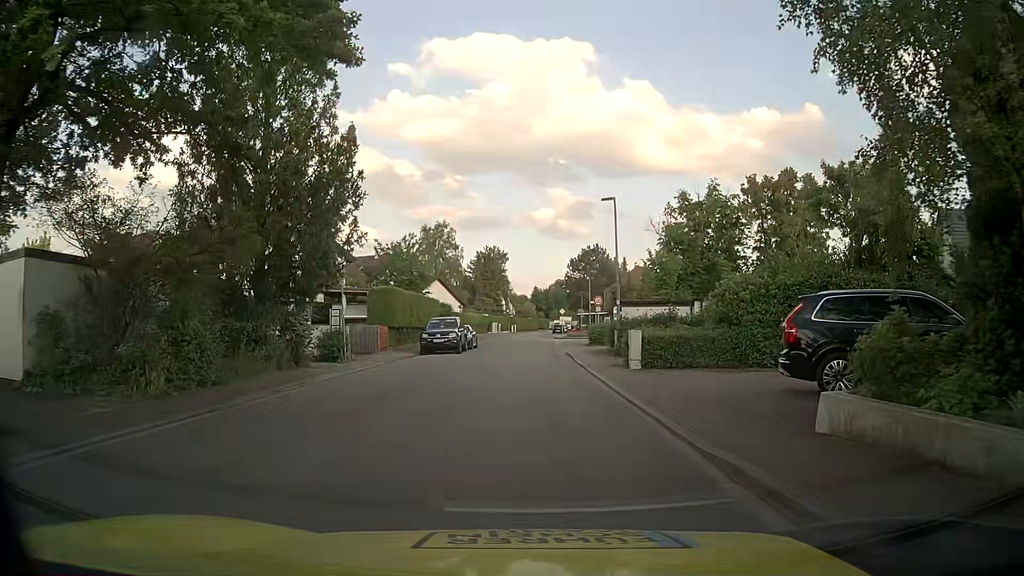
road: residential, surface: asphalt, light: Day
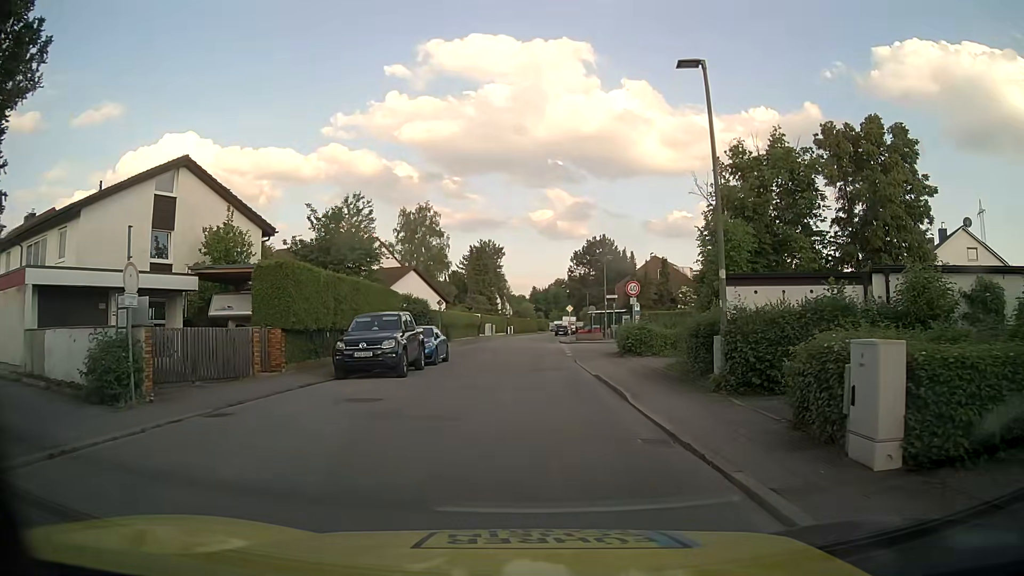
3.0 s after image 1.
(-0.2, +14.7) m; -1°
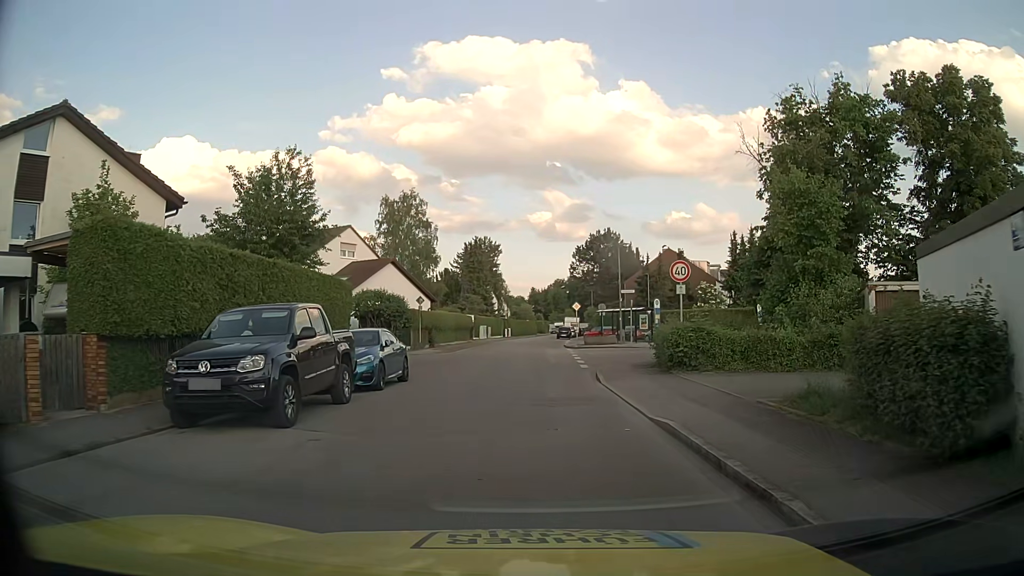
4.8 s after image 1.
(+0.1, +9.1) m; 0°
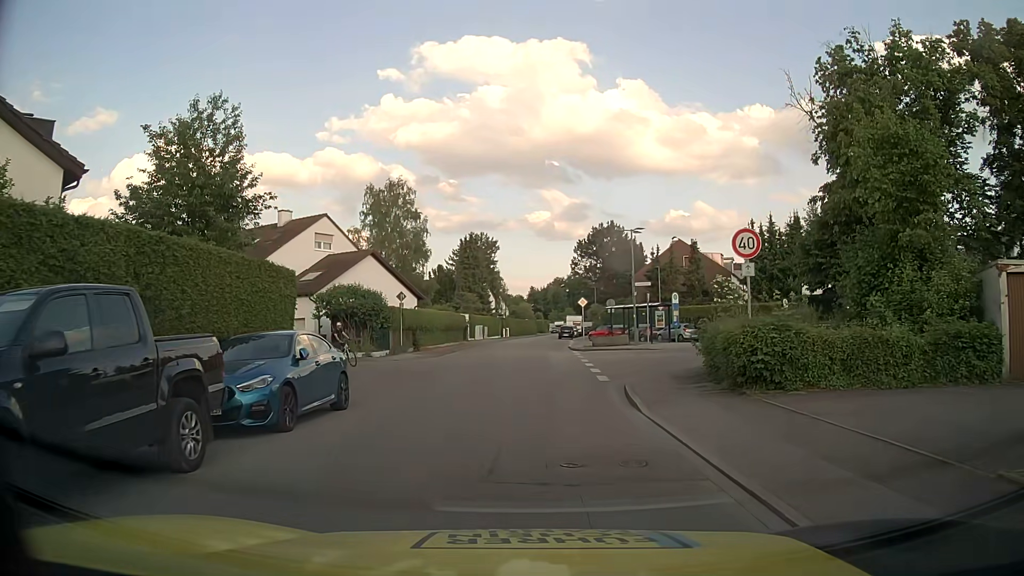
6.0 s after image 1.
(0.0, +6.1) m; 0°
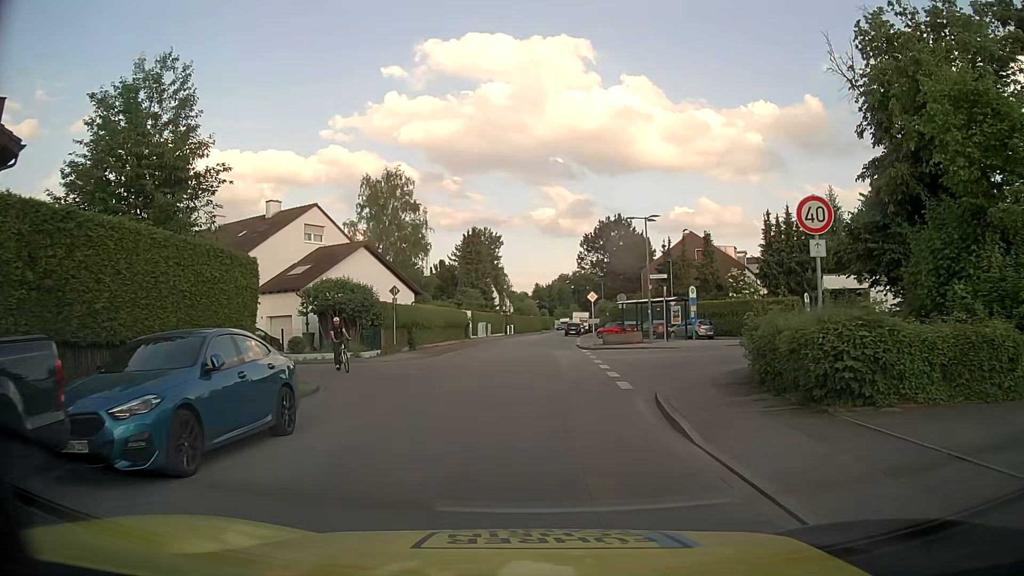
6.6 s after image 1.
(0.0, +3.2) m; 0°
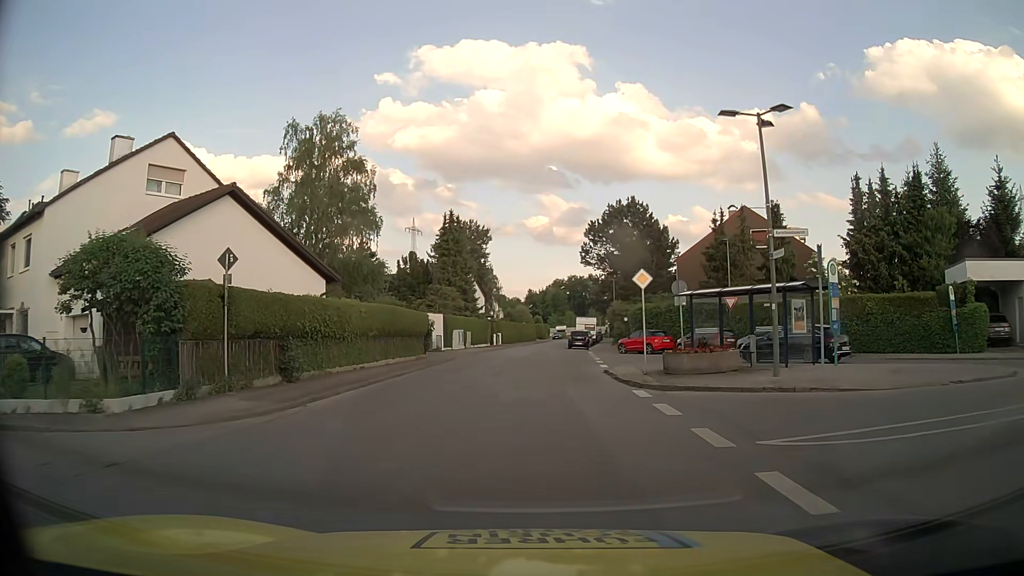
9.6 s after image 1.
(+0.1, +18.9) m; +1°
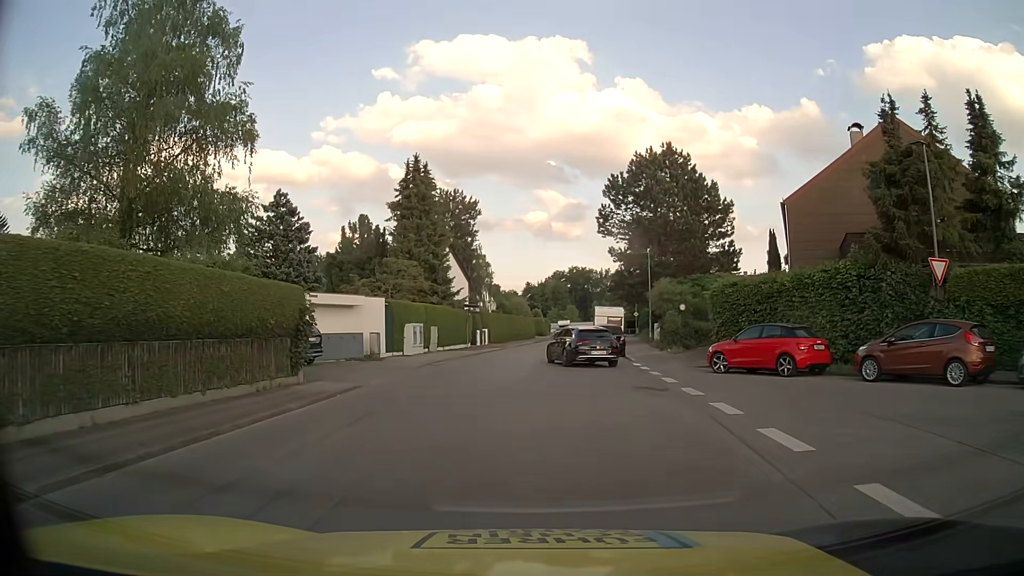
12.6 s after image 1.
(-0.2, +21.8) m; -1°
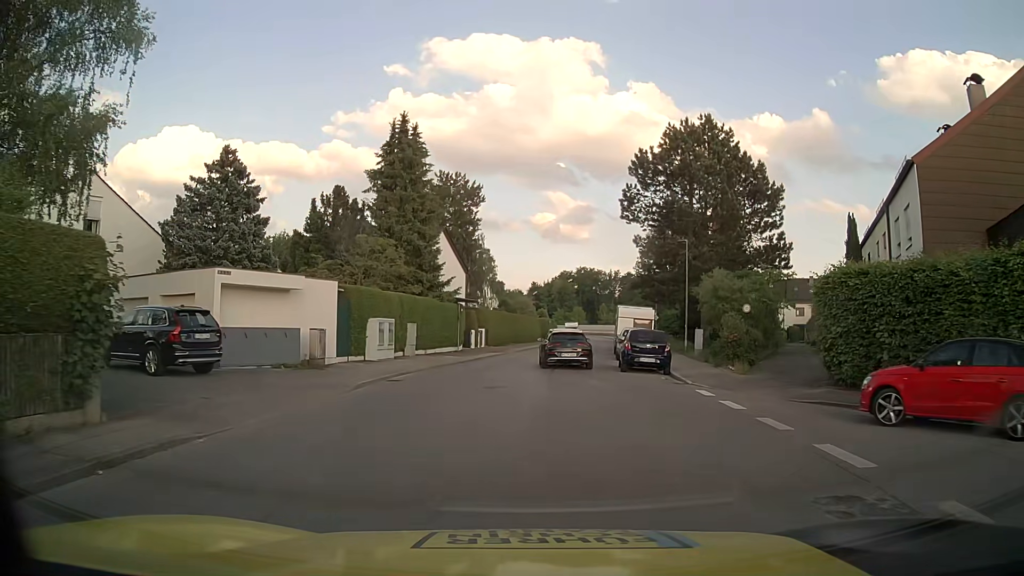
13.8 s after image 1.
(0.0, +9.7) m; 0°
(0, +10) (0, +20) (+1, +30) (+3, +40) (+4, +50) (+5, +60) (+7, +70) (+8, +79) (+10, +89) (+11, +99) m
